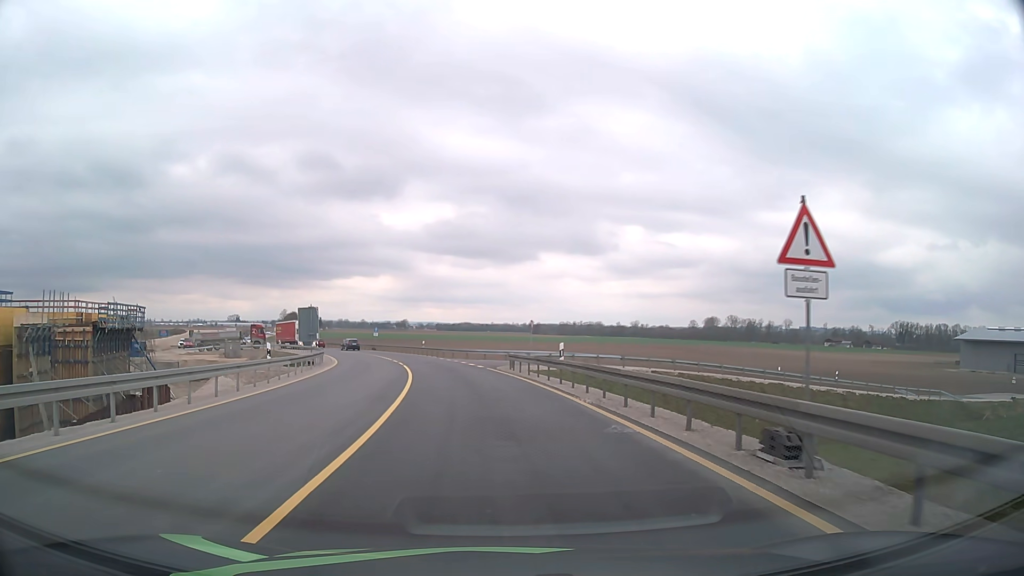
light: Day
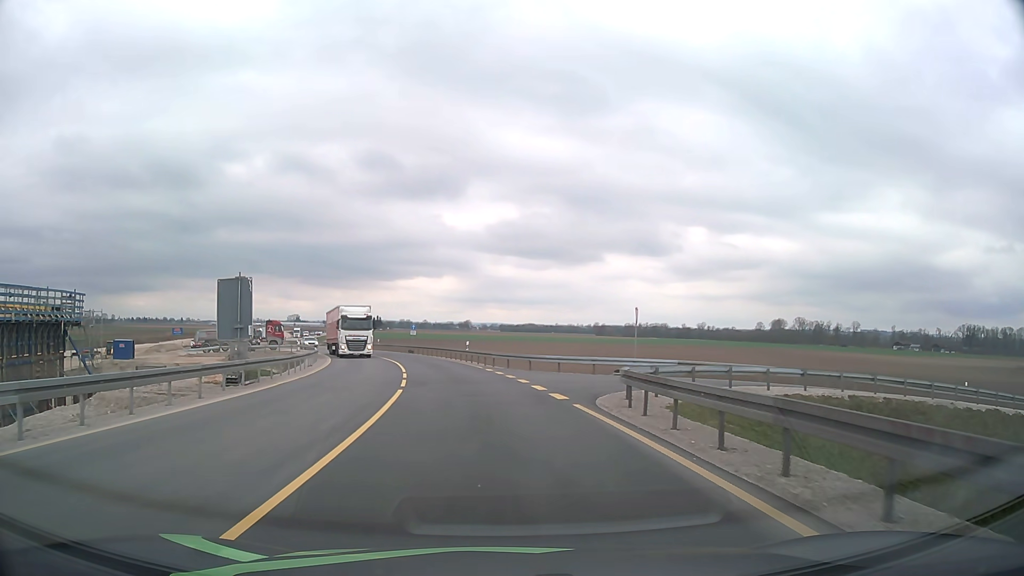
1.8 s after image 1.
(-0.9, +19.5) m; -6°
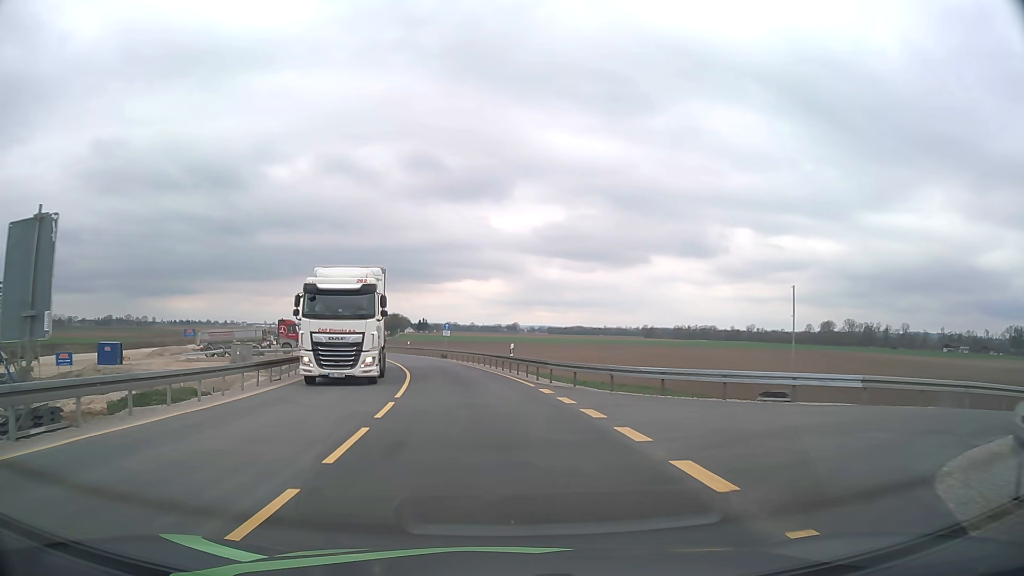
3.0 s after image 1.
(-0.4, +12.8) m; -4°
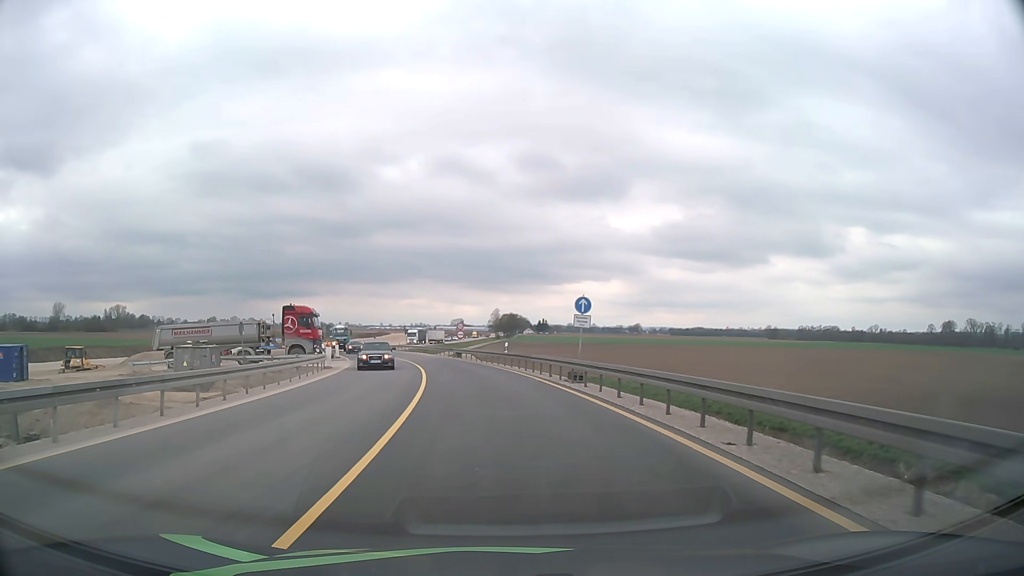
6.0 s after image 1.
(-3.1, +32.4) m; -10°
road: unclassified
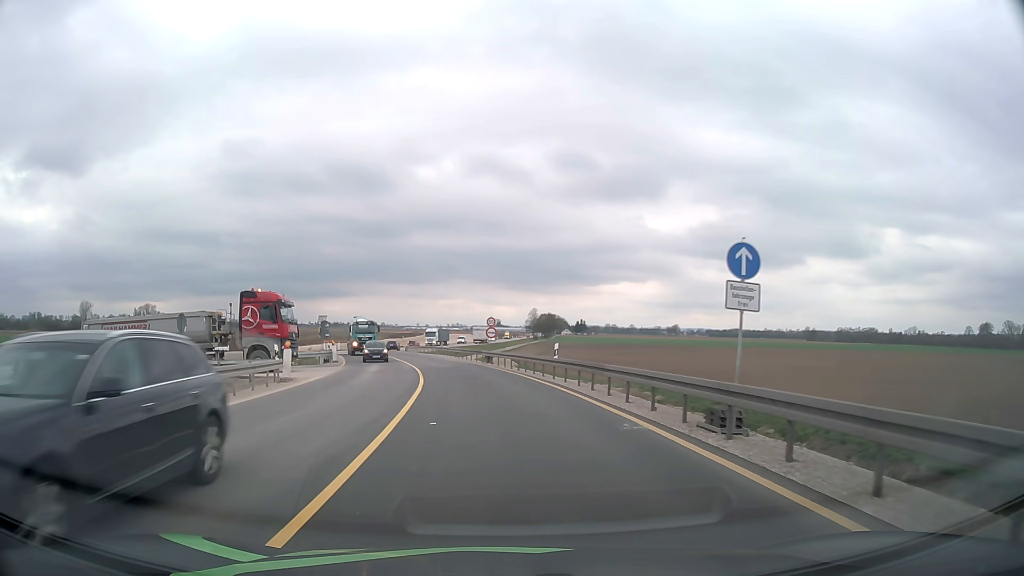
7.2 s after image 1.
(-0.4, +13.1) m; -3°
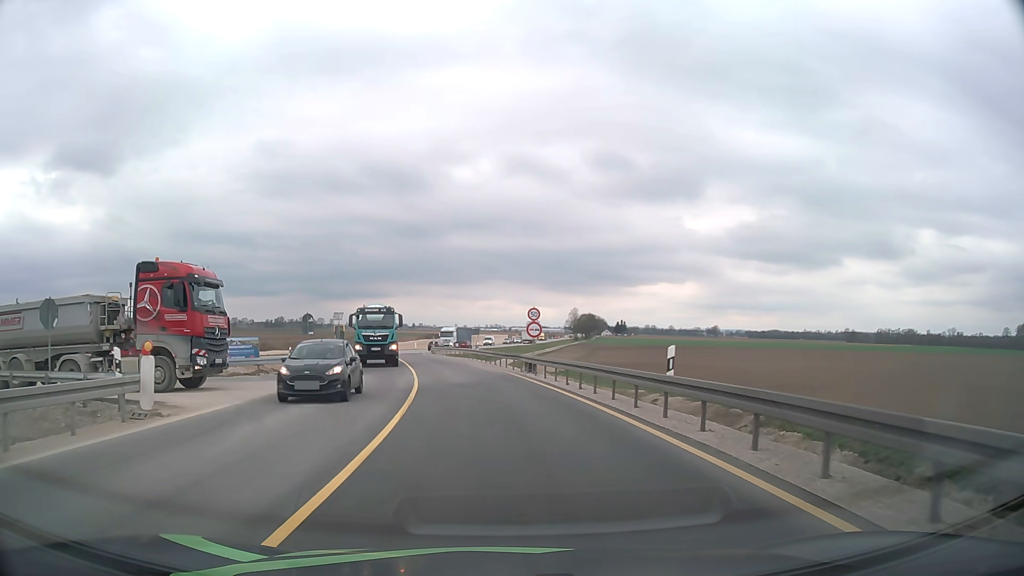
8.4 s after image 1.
(-0.4, +12.8) m; -3°
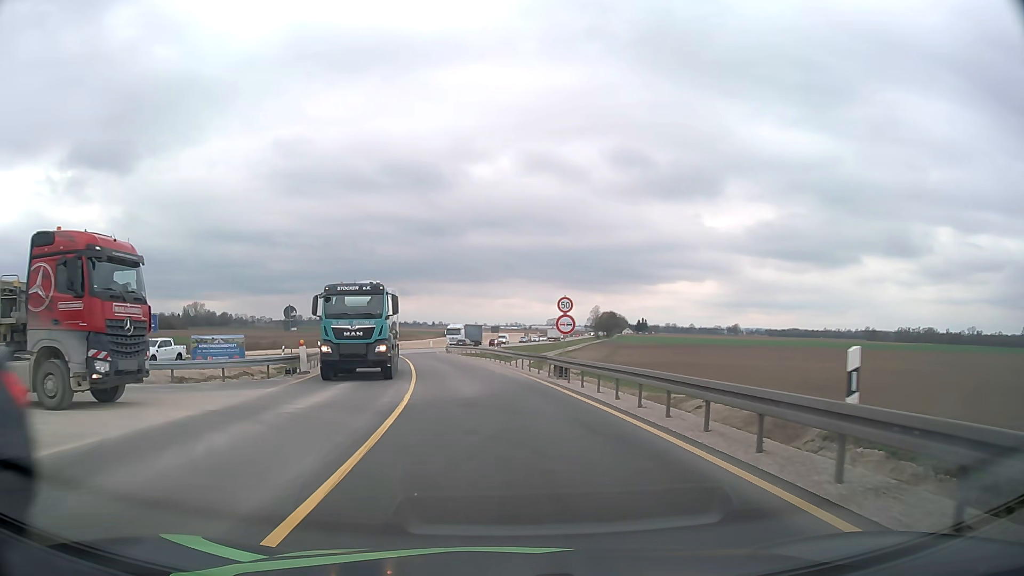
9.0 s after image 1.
(-0.1, +6.3) m; -2°
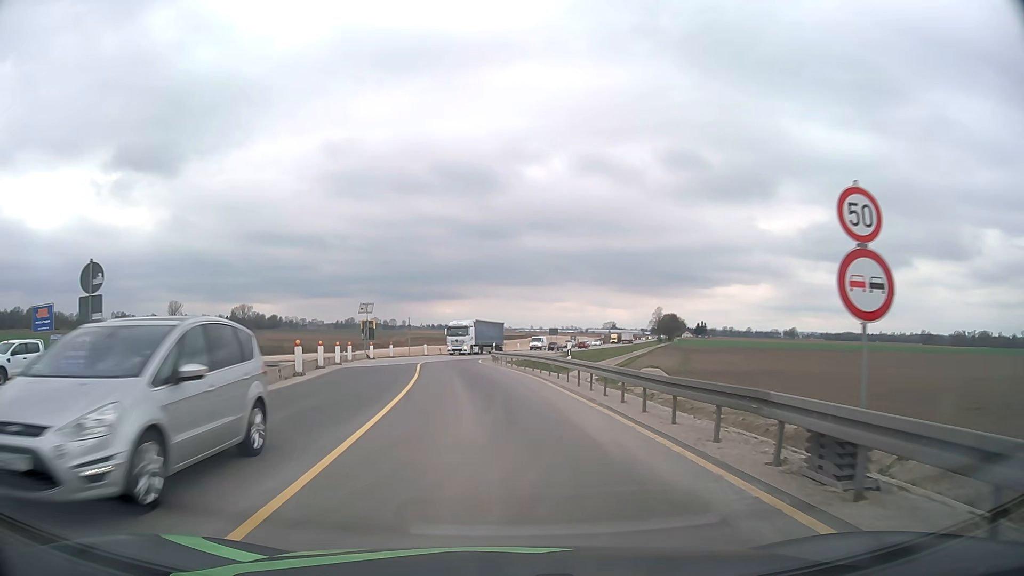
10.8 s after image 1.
(-0.6, +18.5) m; -5°
(0, +10) (-1, +20) (-2, +30) (-3, +40) (-3, +50) (-3, +60) (-2, +70) (0, +80) (+3, +89) (+5, +99) m
